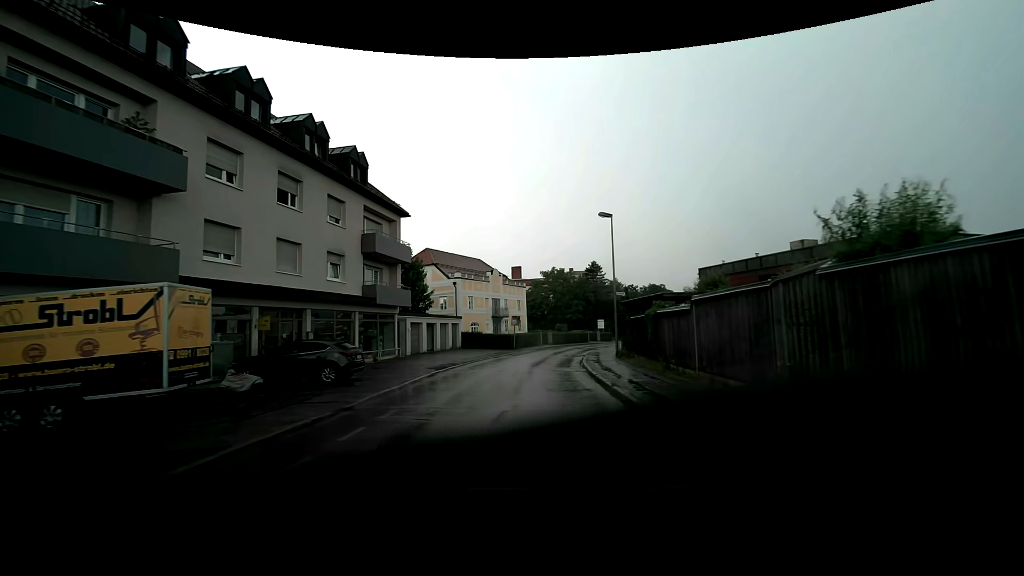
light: Day
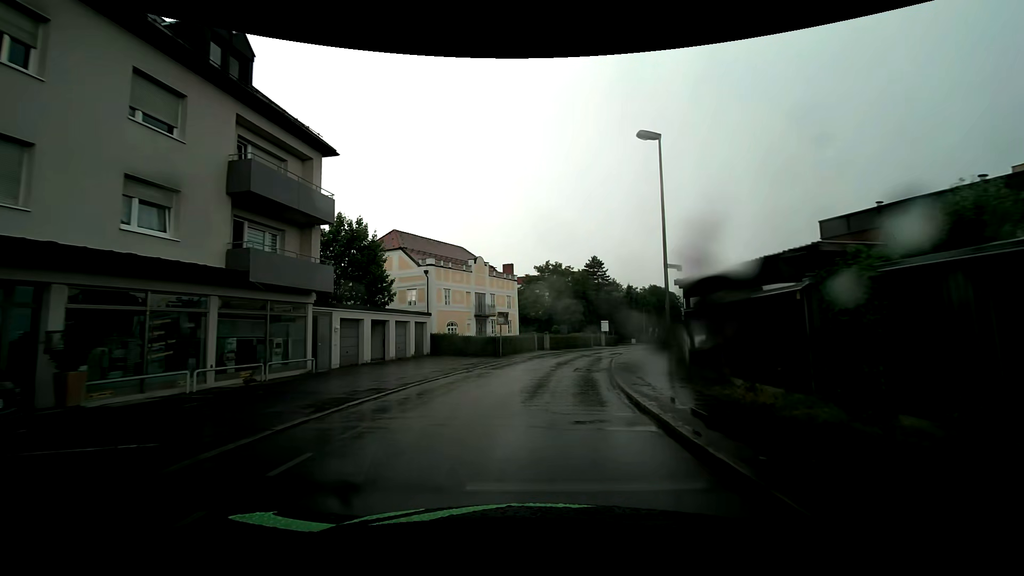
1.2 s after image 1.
(-0.1, +11.8) m; 0°
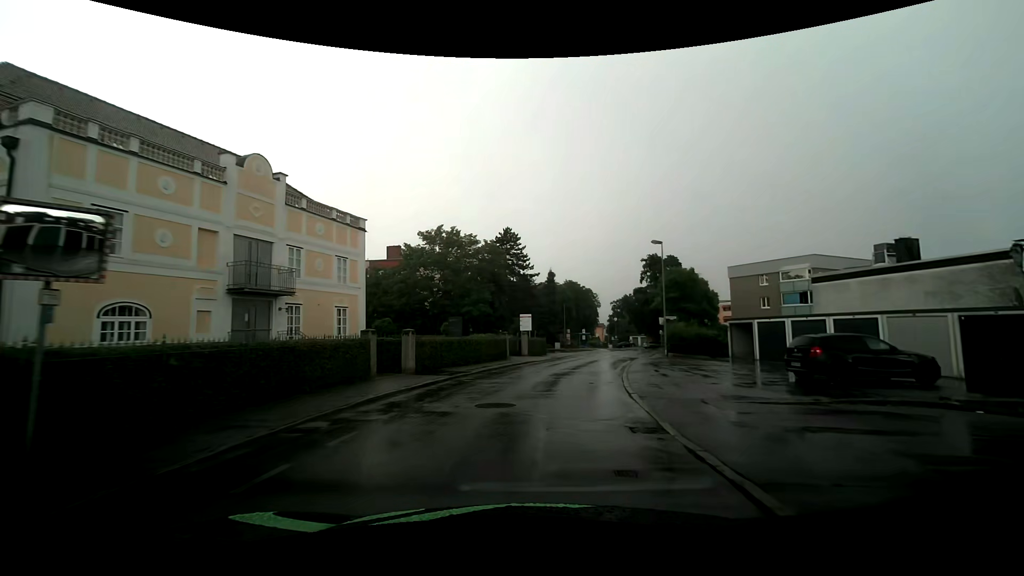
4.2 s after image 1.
(+2.4, +27.8) m; +11°
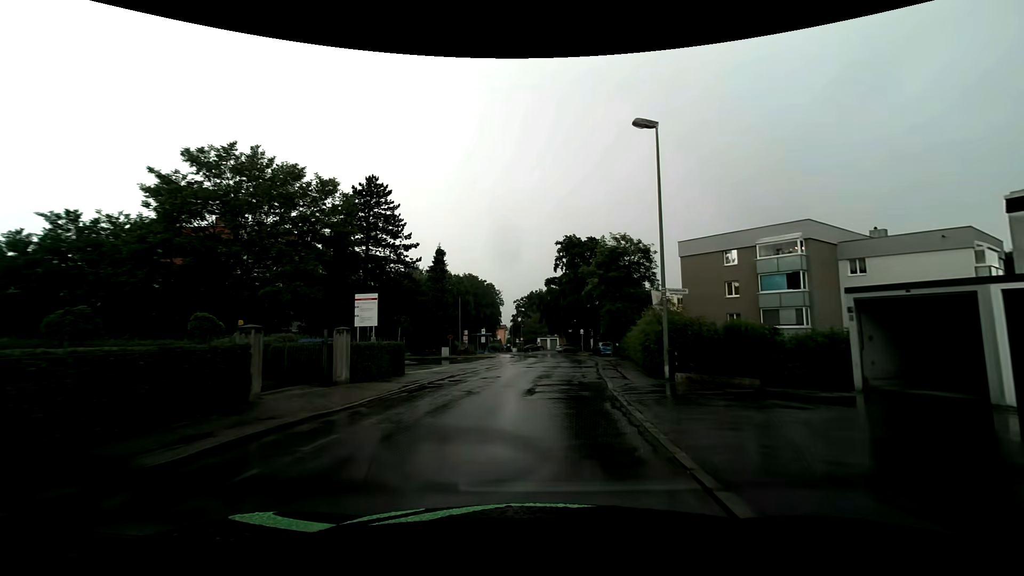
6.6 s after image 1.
(+2.0, +21.3) m; +11°
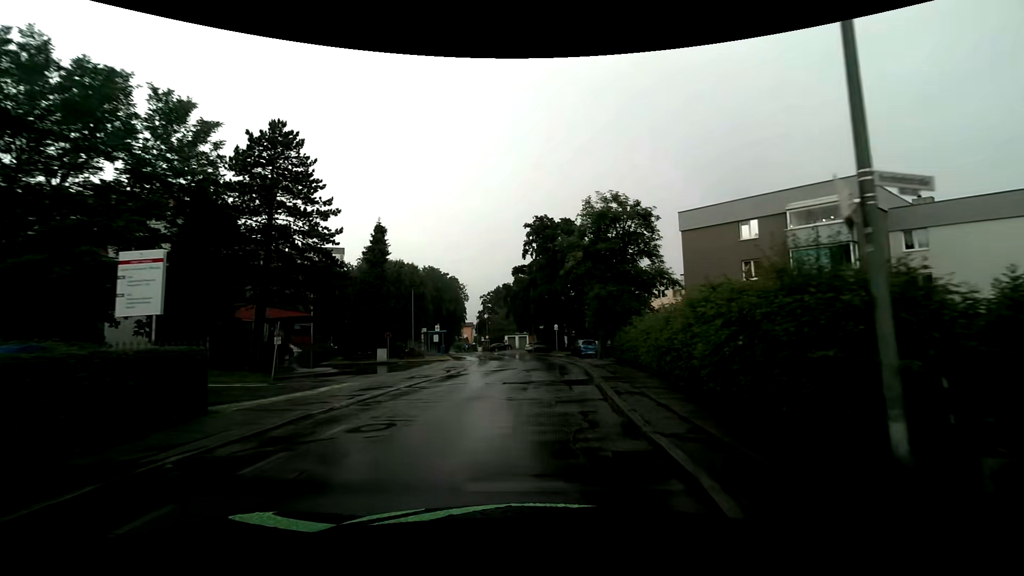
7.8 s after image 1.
(+0.4, +10.8) m; +3°
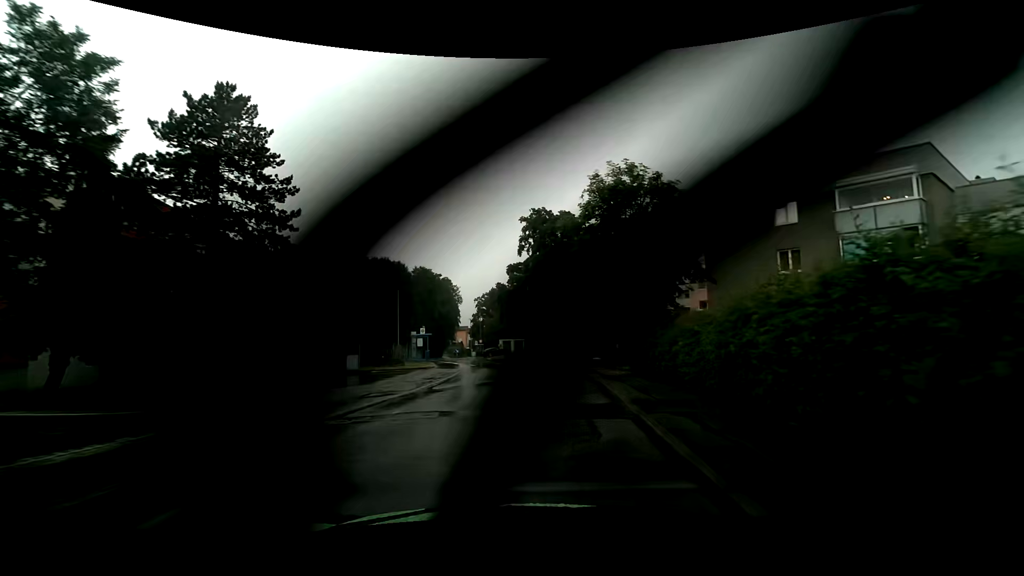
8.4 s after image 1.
(0.0, +5.5) m; 0°
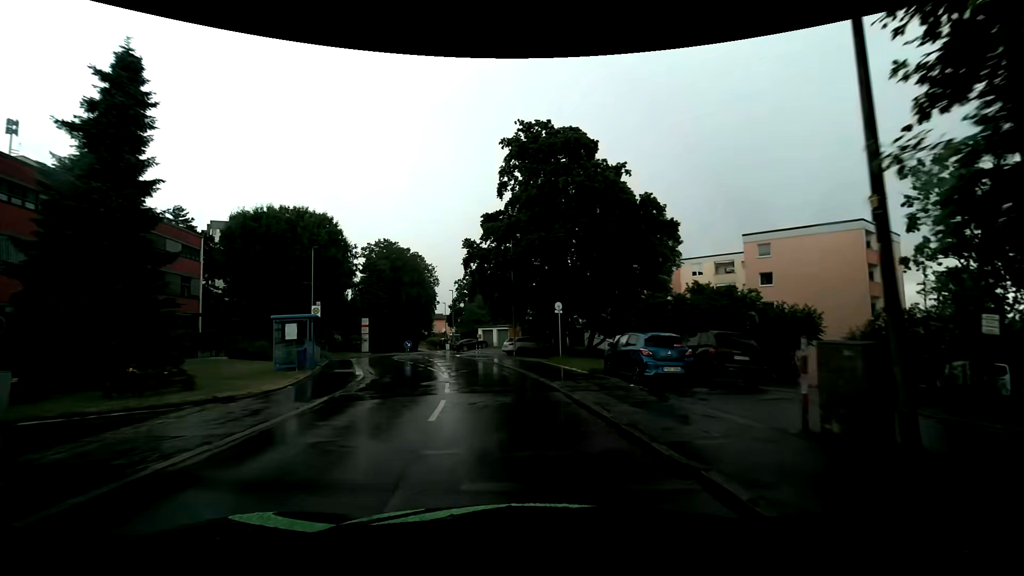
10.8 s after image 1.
(+0.6, +21.3) m; +2°
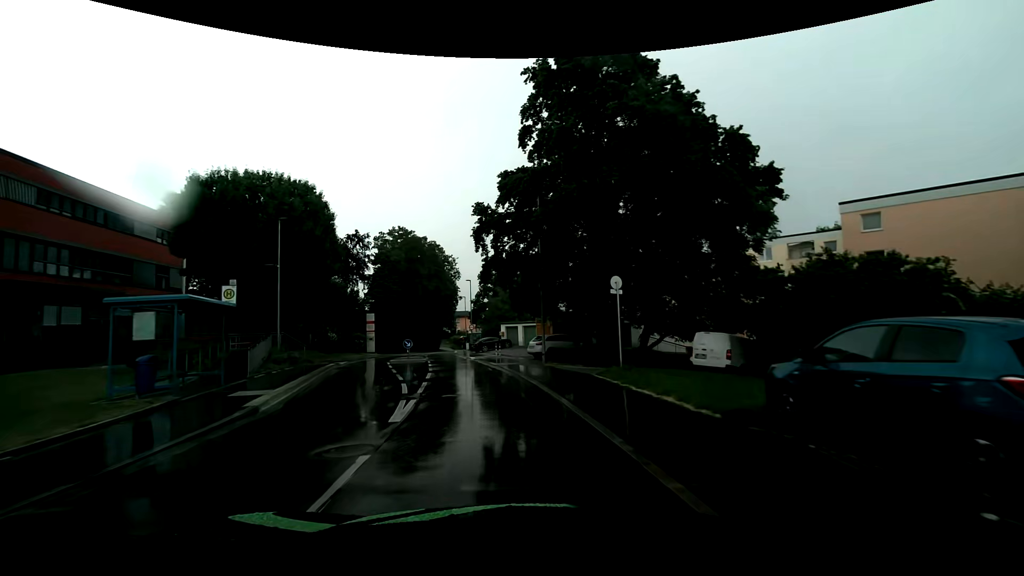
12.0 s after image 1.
(-0.2, +9.9) m; -3°
(-1, +10) (-2, +20) (-5, +30) (-7, +39) (-9, +49) (-11, +59) (-13, +69) (-14, +79) (-15, +89) (-16, +99) m
